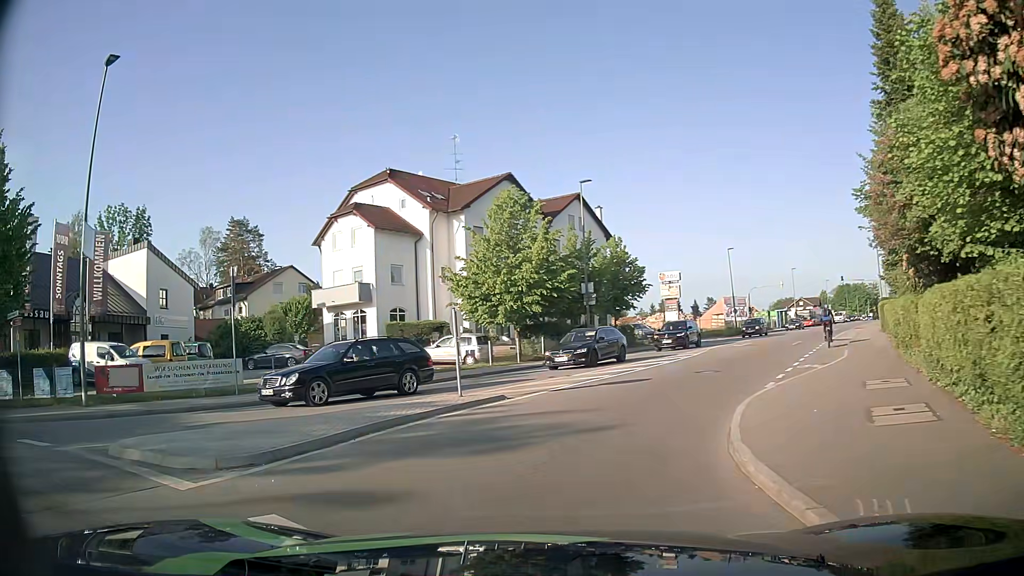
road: tertiary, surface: asphalt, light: Day
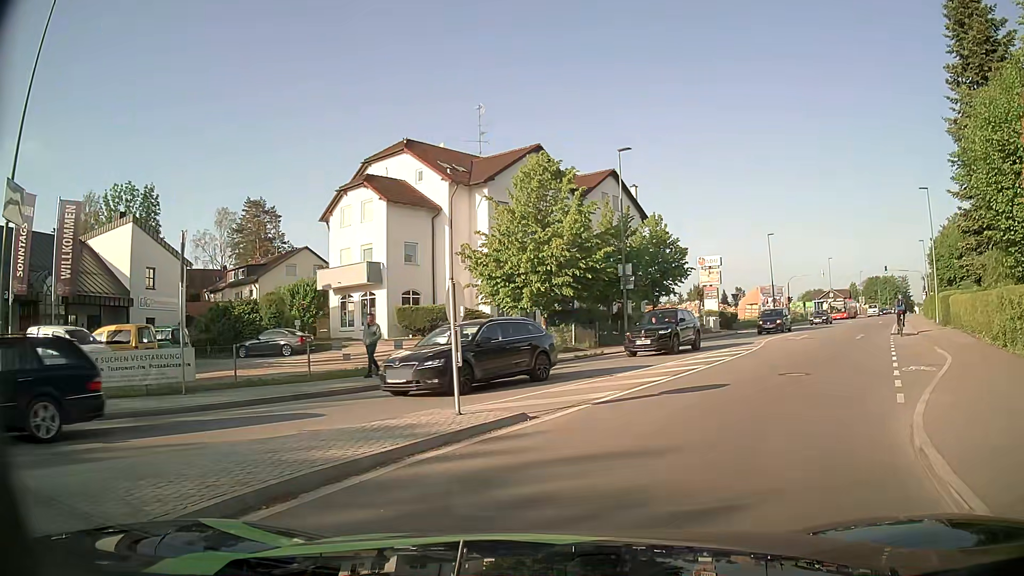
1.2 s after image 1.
(-0.3, +4.8) m; -4°
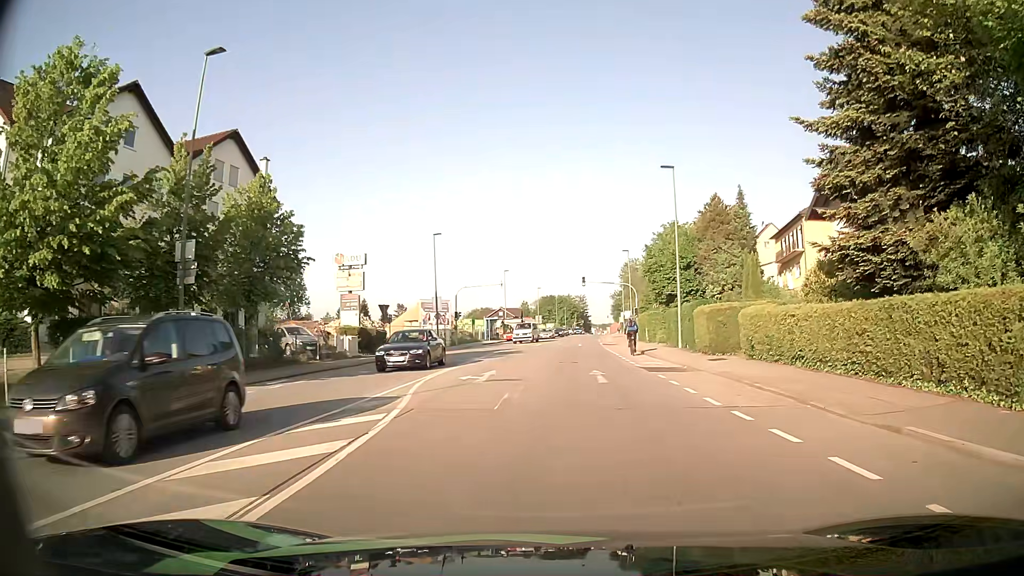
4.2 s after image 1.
(+4.5, +14.9) m; +29°
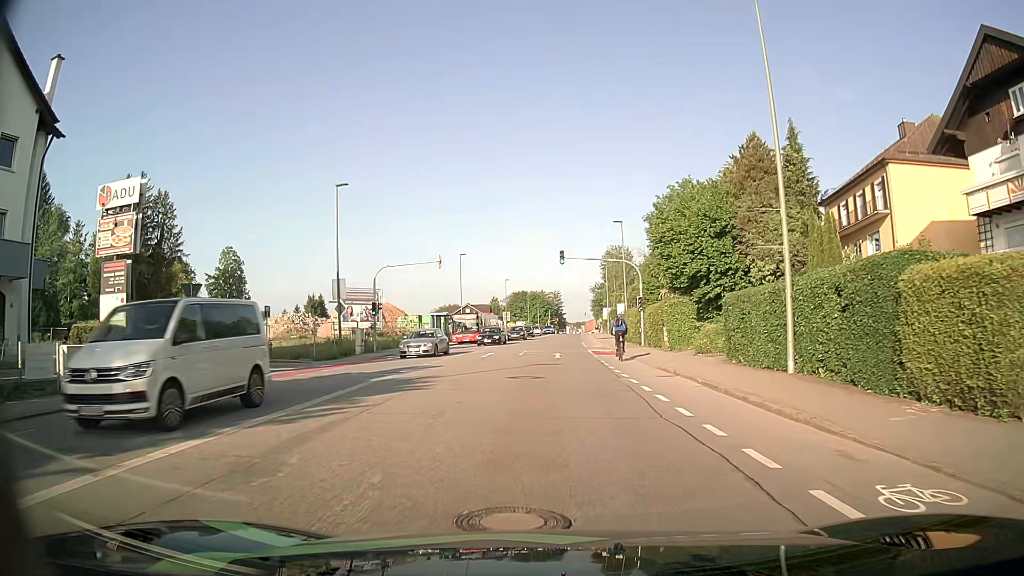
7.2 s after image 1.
(+1.0, +21.5) m; +3°
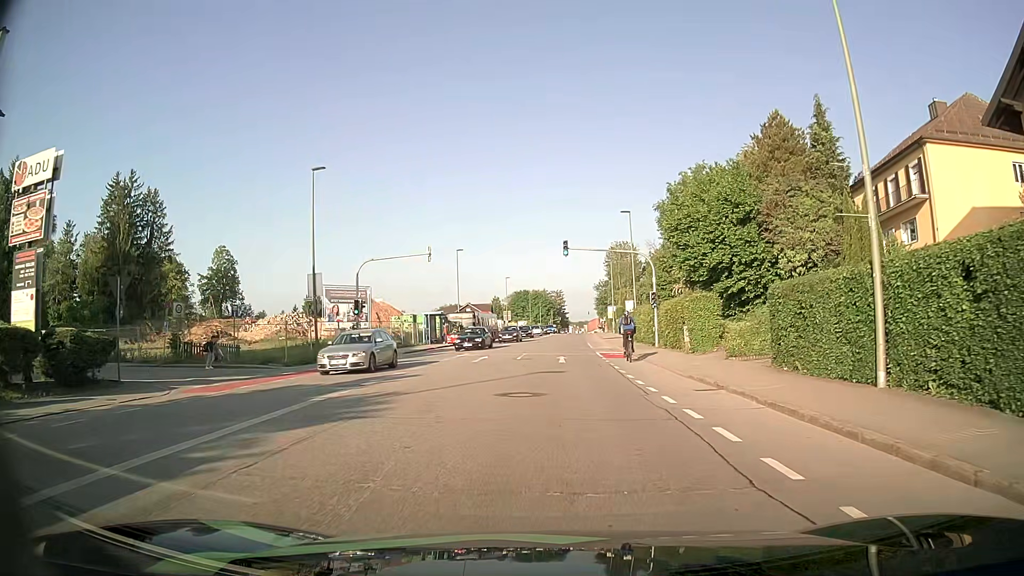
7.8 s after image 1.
(0.0, +4.6) m; 0°
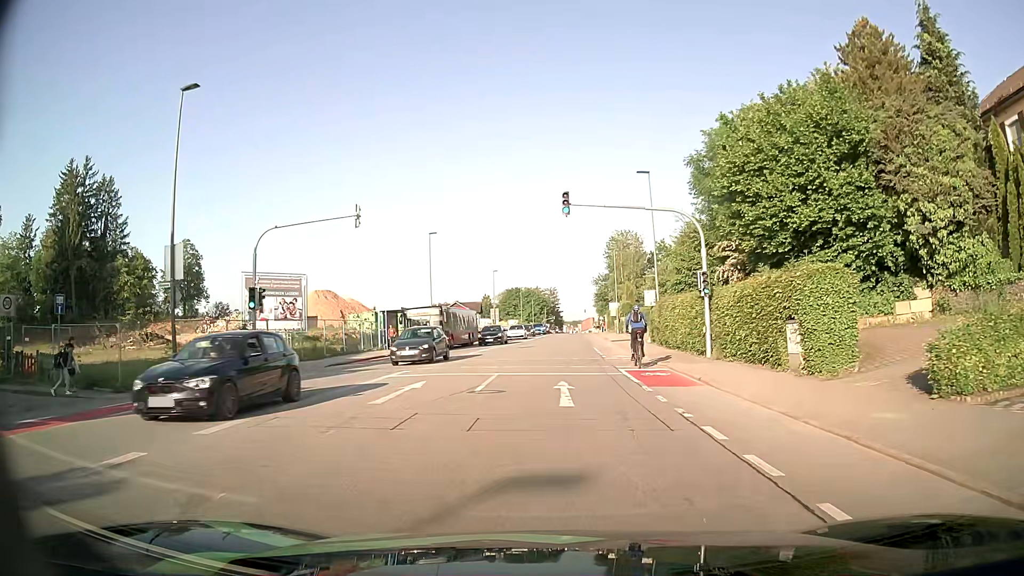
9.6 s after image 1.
(+0.1, +13.9) m; +1°
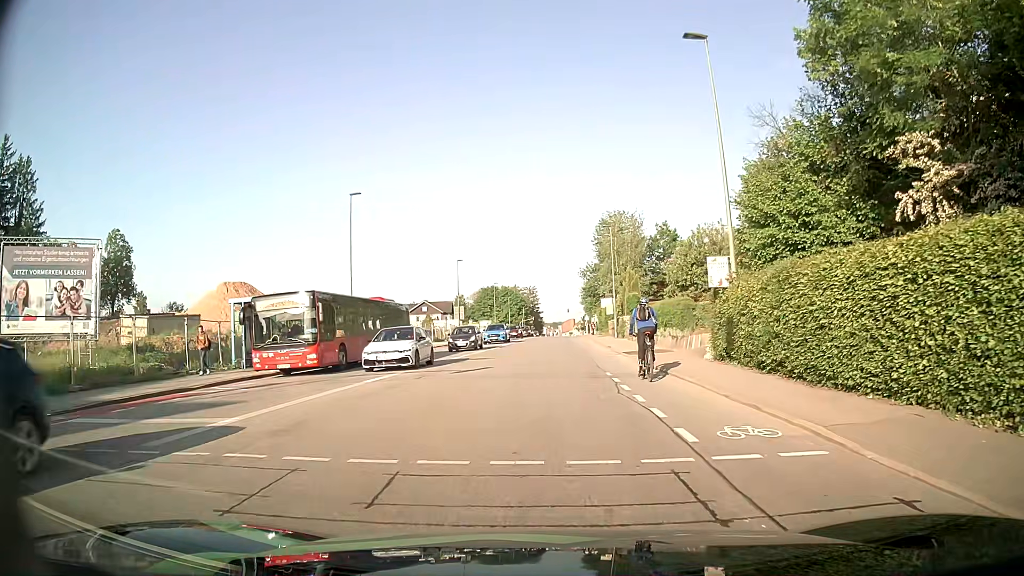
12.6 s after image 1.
(+0.1, +19.8) m; +1°
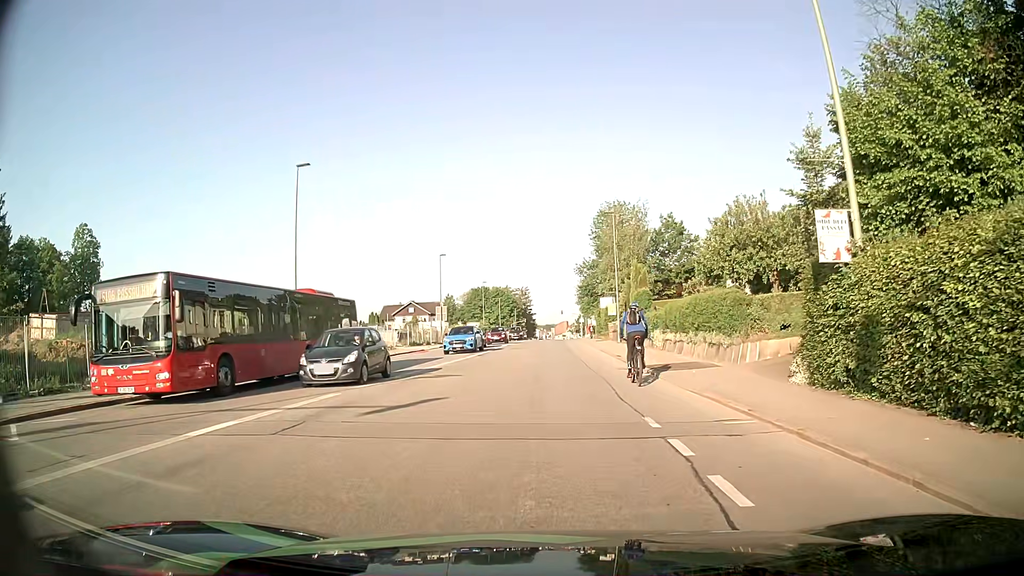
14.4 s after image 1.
(+0.1, +8.6) m; 0°
(0, +10) (+1, +20) (+1, +30) (+2, +40) (+2, +50) (+2, +60) (+1, +70) (+1, +80) (0, +90) (0, +100) m
